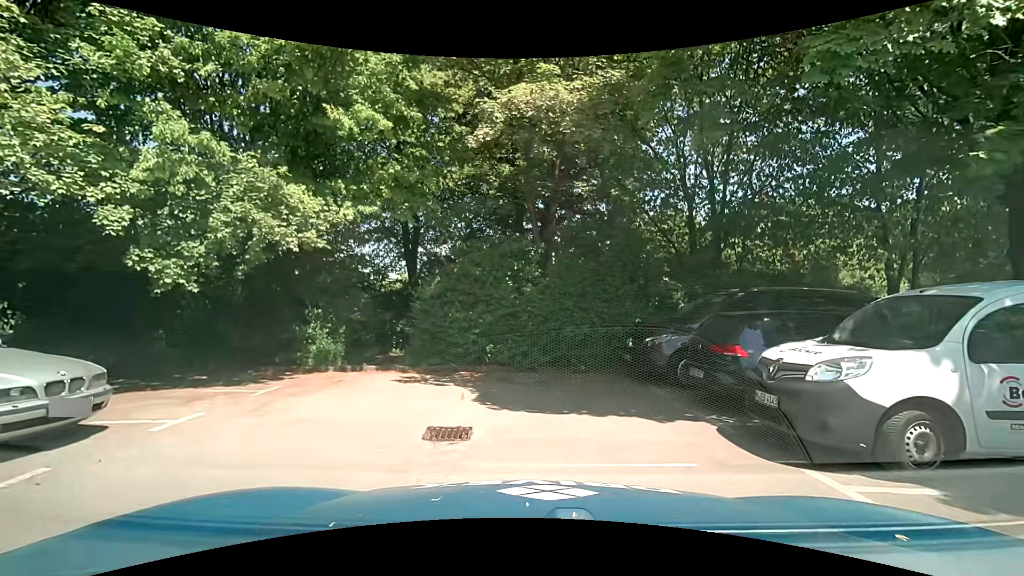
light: Day
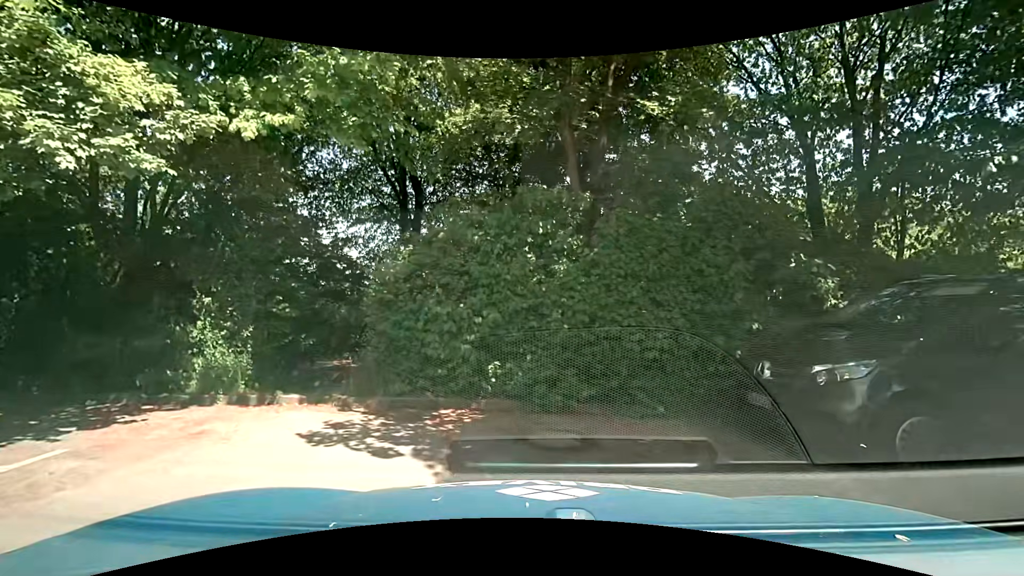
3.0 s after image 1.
(-0.1, +4.7) m; -3°
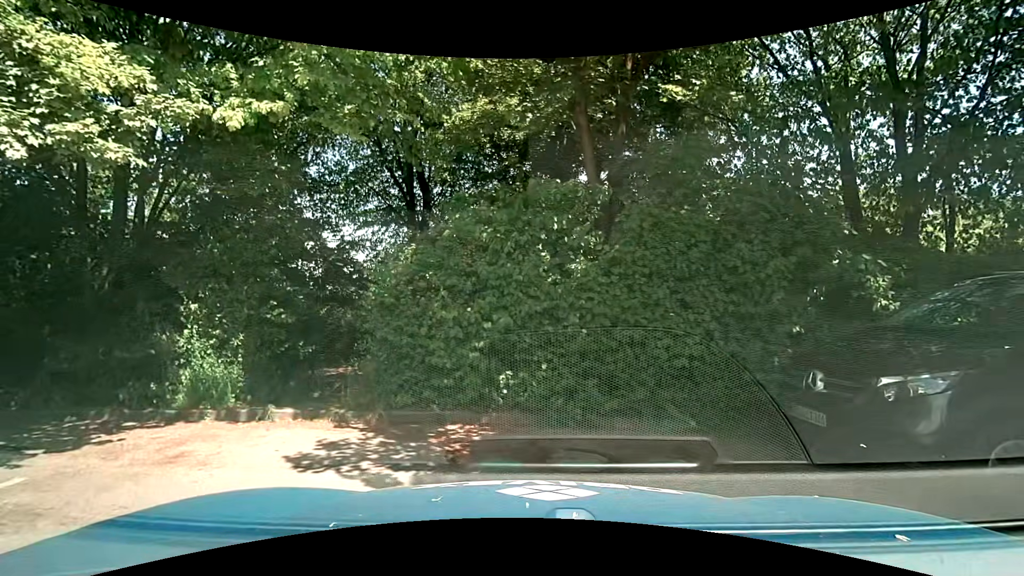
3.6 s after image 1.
(0.0, +0.6) m; 0°
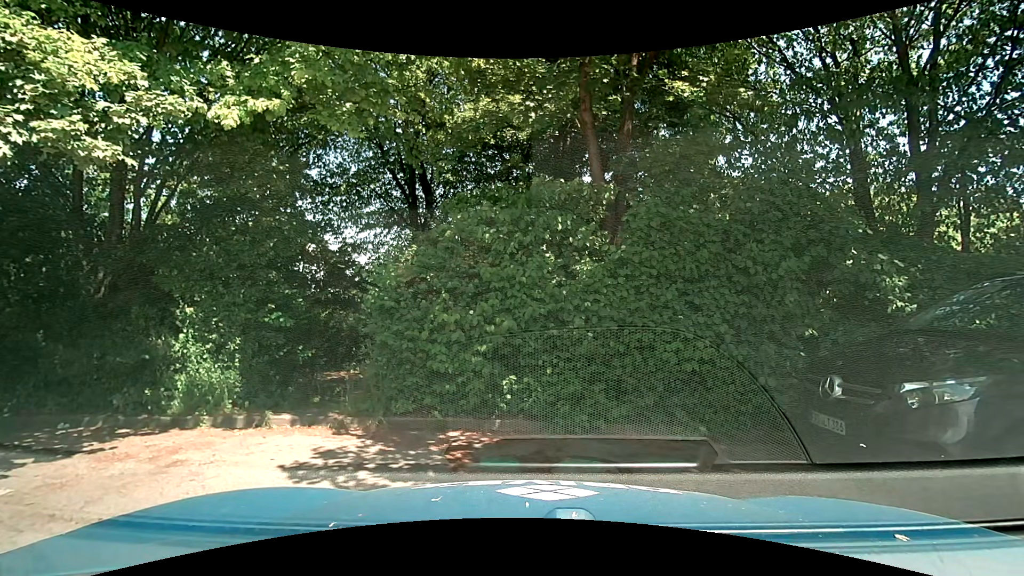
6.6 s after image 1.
(0.0, +0.3) m; 0°
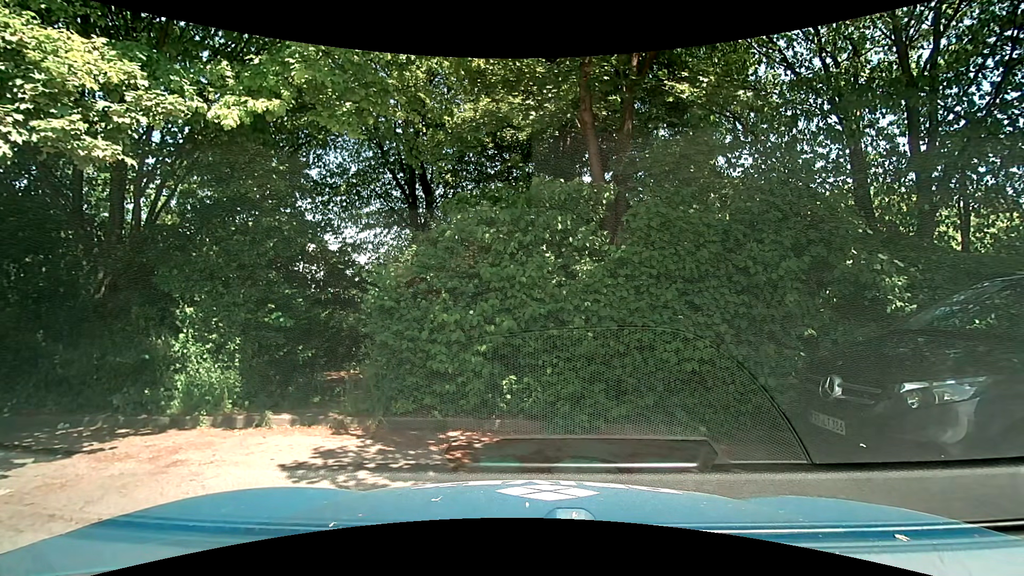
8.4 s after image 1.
(0.0, 0.0) m; 0°
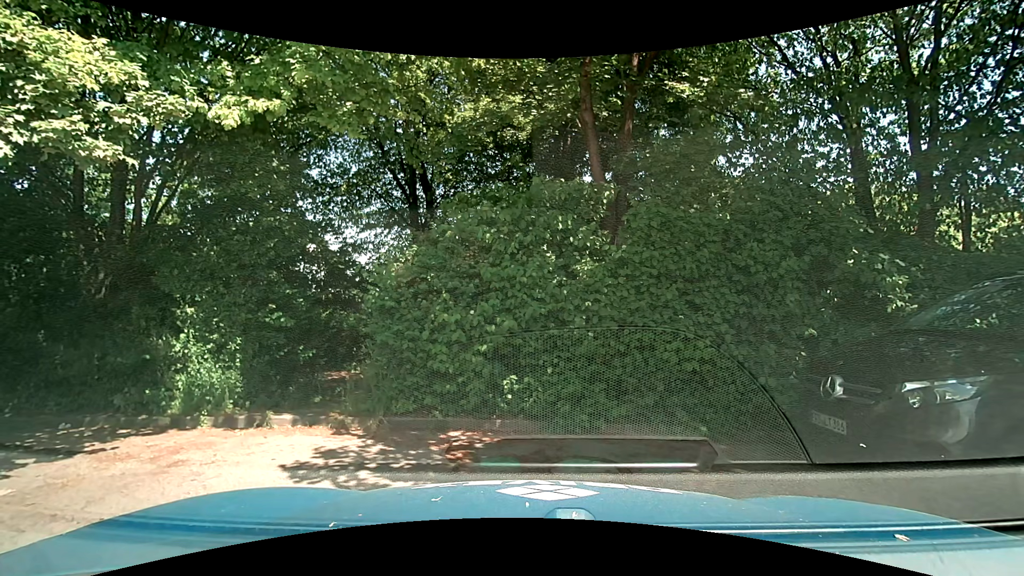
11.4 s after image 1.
(0.0, 0.0) m; 0°
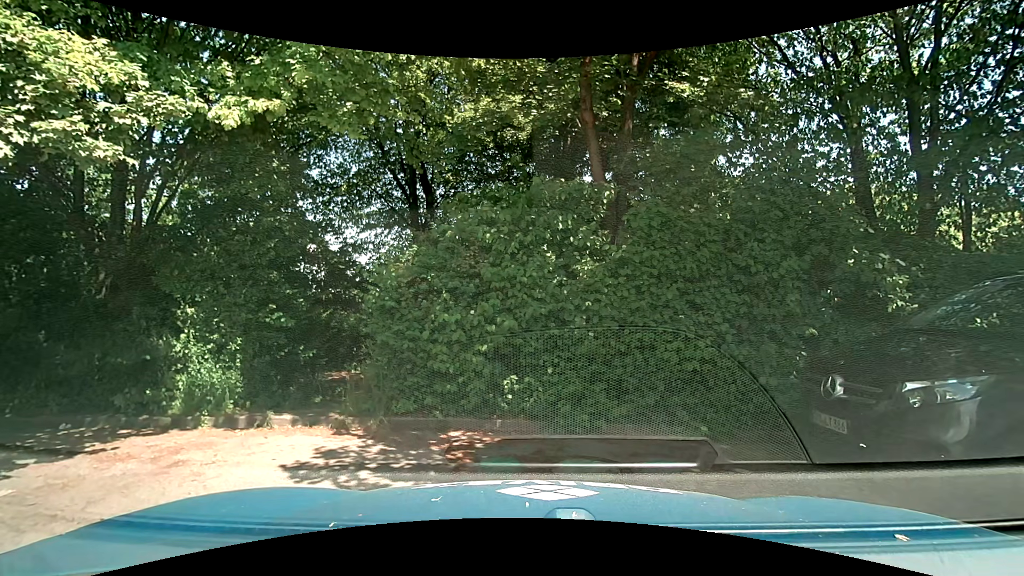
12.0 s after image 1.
(0.0, 0.0) m; 0°
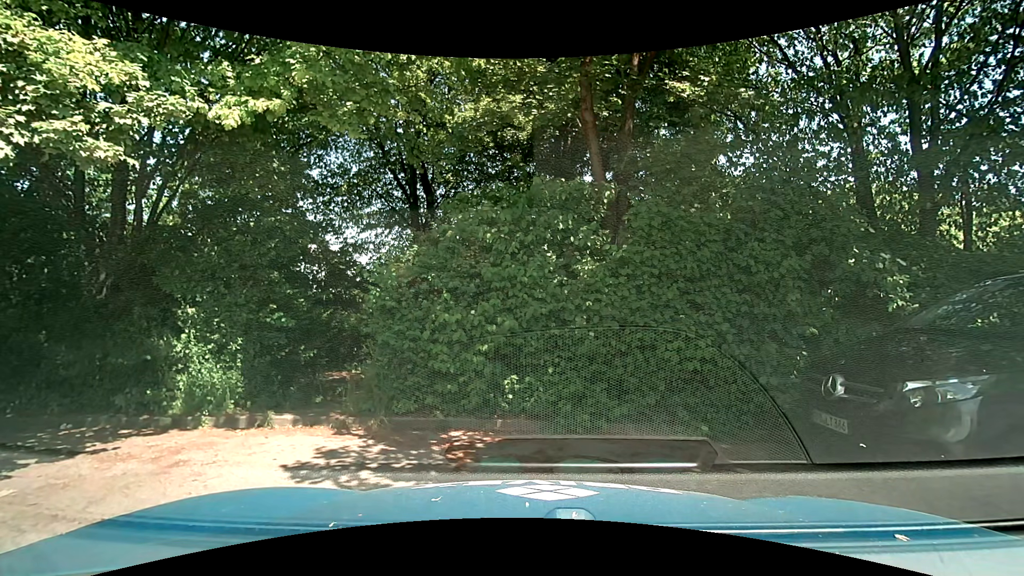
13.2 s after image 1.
(0.0, 0.0) m; 0°
